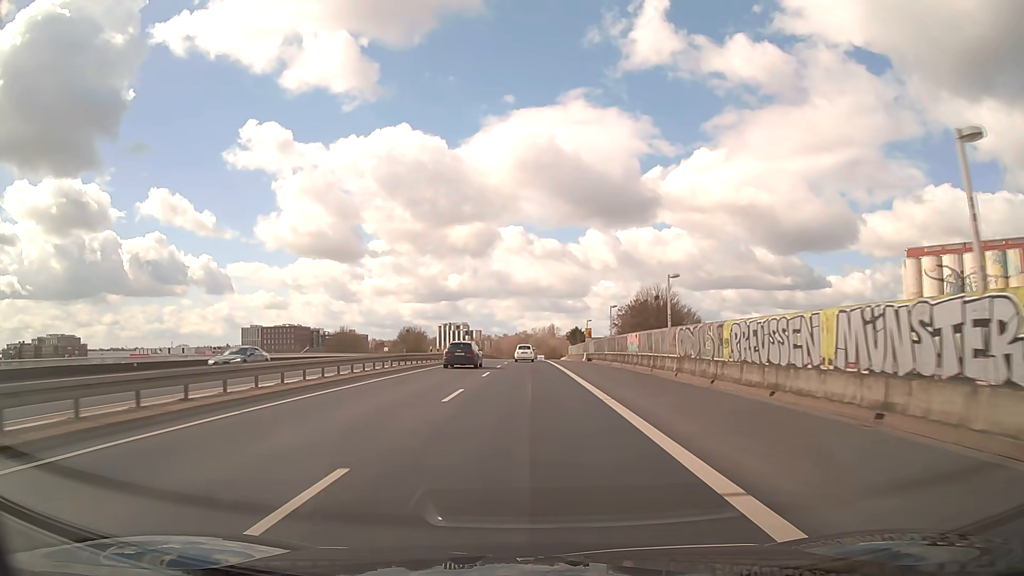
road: trunk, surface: asphalt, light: Day
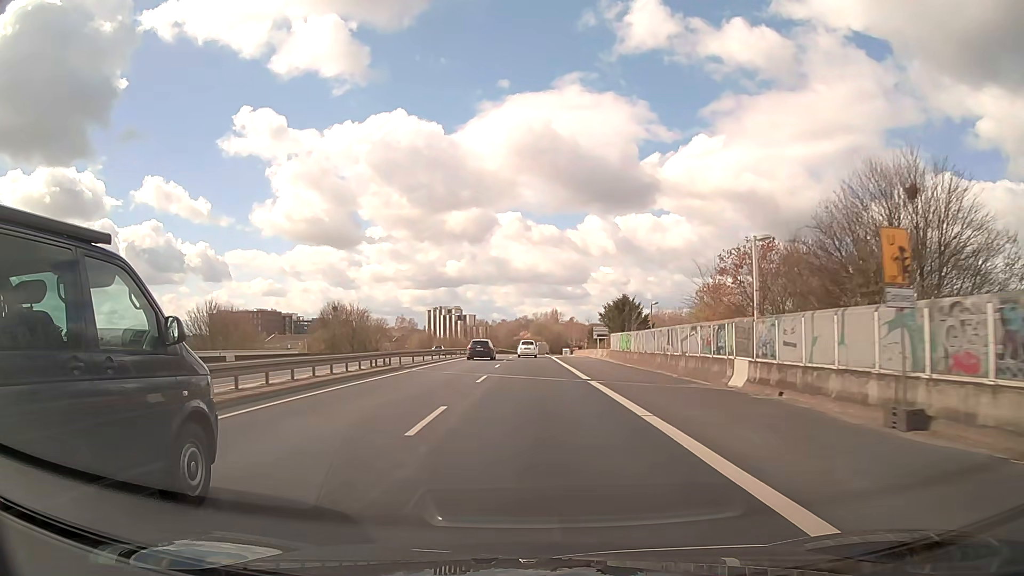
(-0.2, +54.3) m; 0°
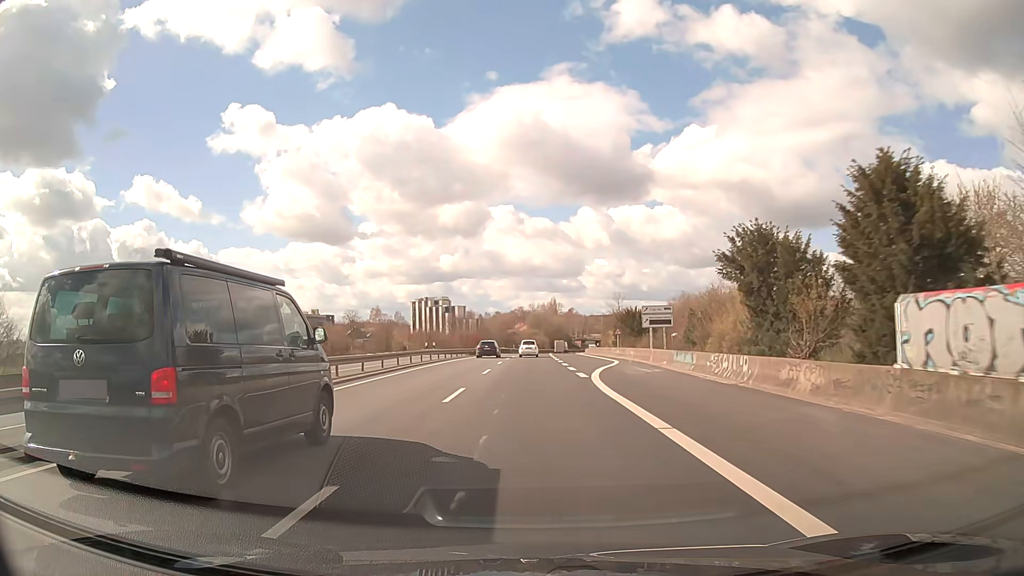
(+0.1, +43.6) m; 0°
(0, +10) (0, +20) (0, +30) (0, +40) (0, +50) (0, +60) (+1, +70) (+1, +80) (+1, +90) (+2, +100) m
